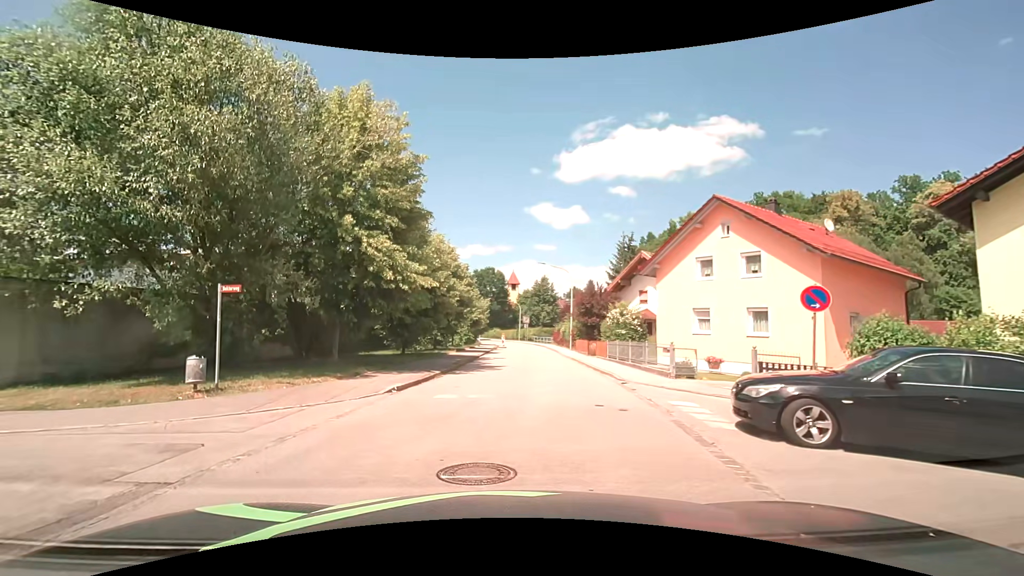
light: Day
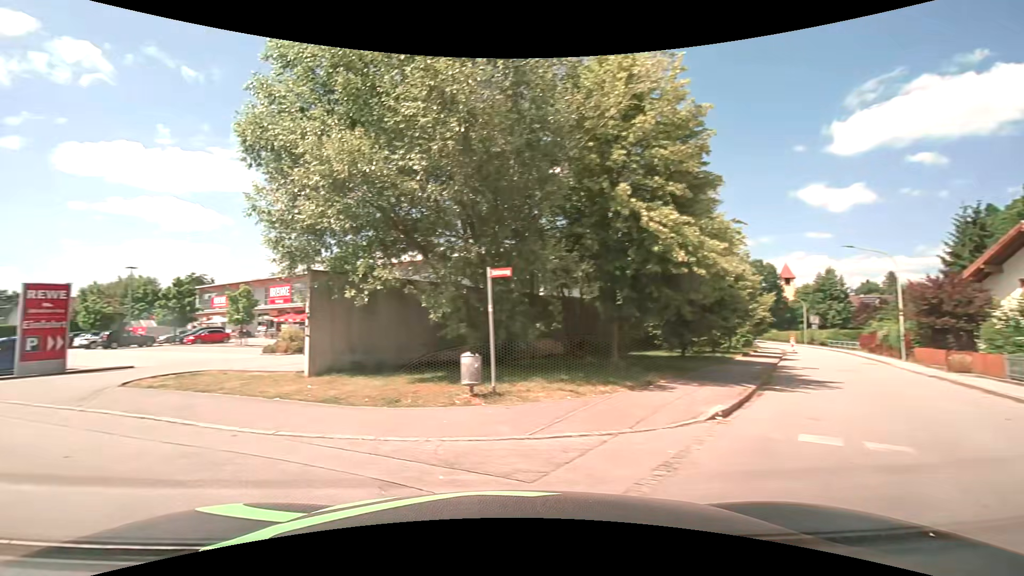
(-0.7, +3.7) m; -25°
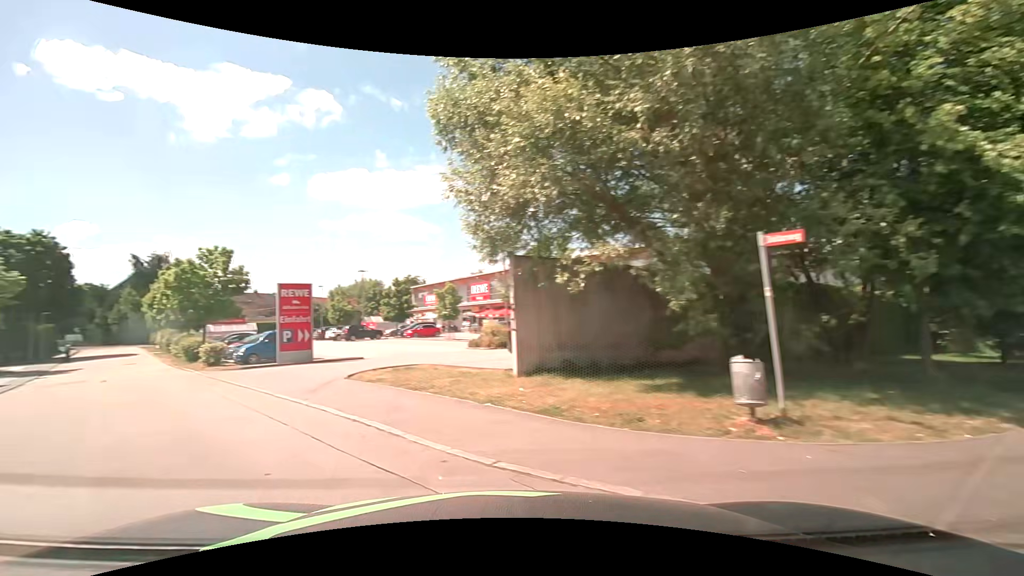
(-0.5, +2.6) m; -21°
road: residential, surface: asphalt
